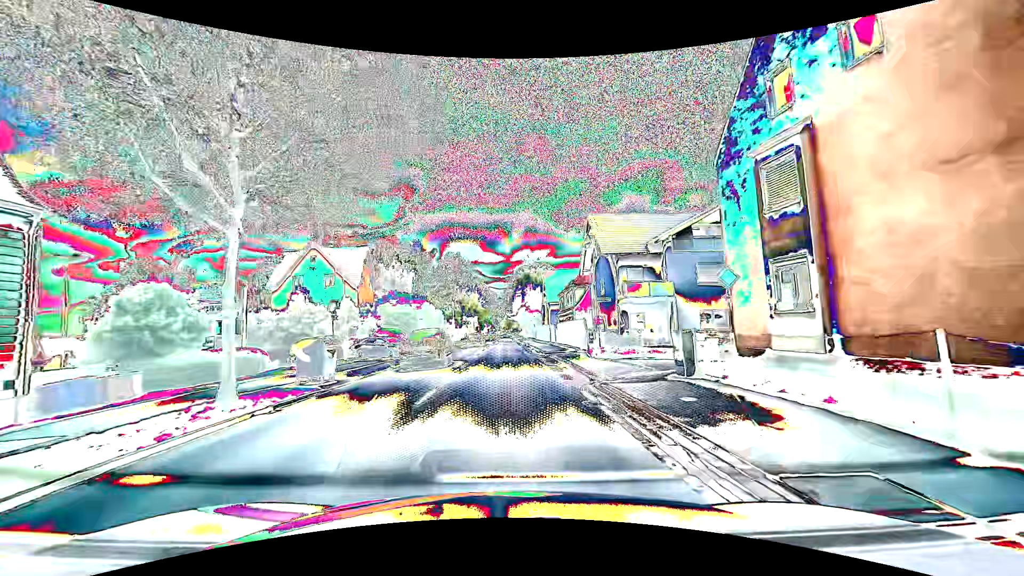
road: primary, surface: asphalt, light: Day
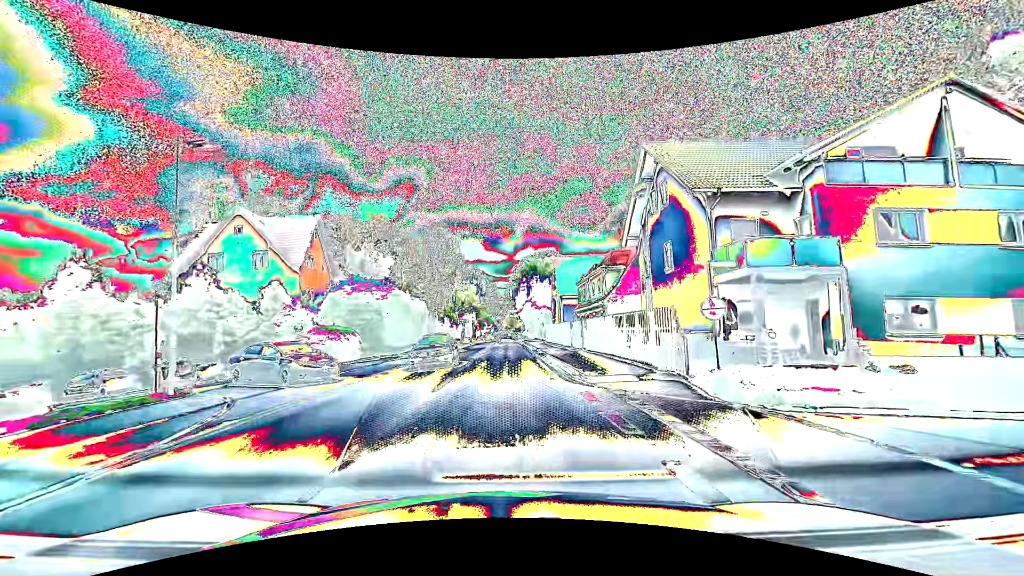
(0.0, +15.7) m; -1°
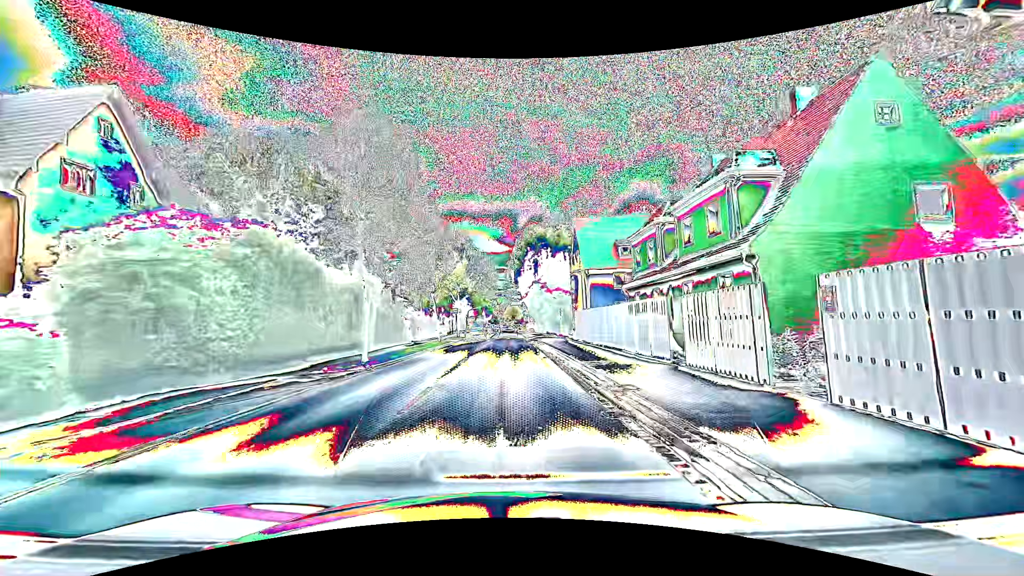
(+0.3, +21.8) m; +1°
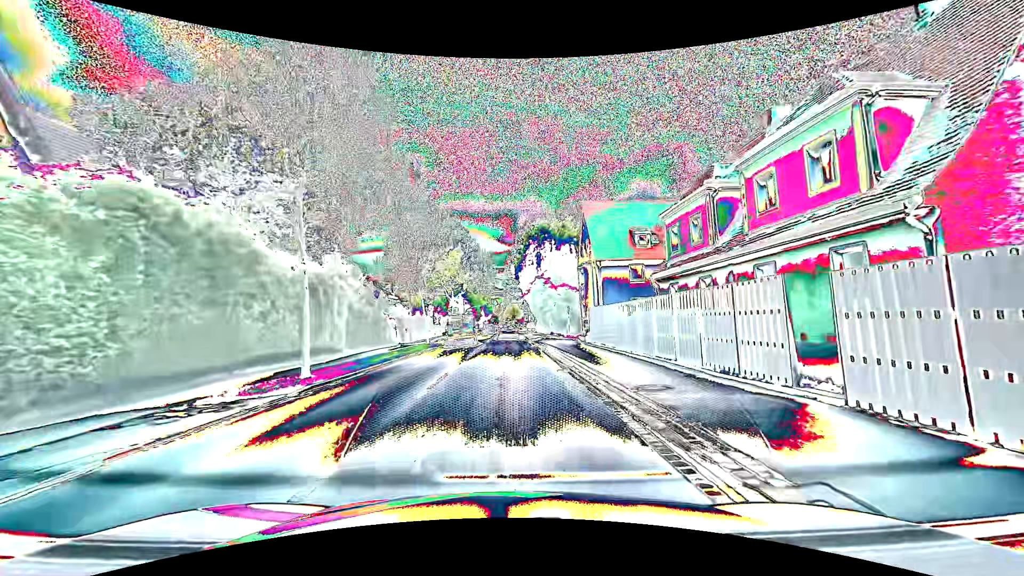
(0.0, +6.0) m; -1°
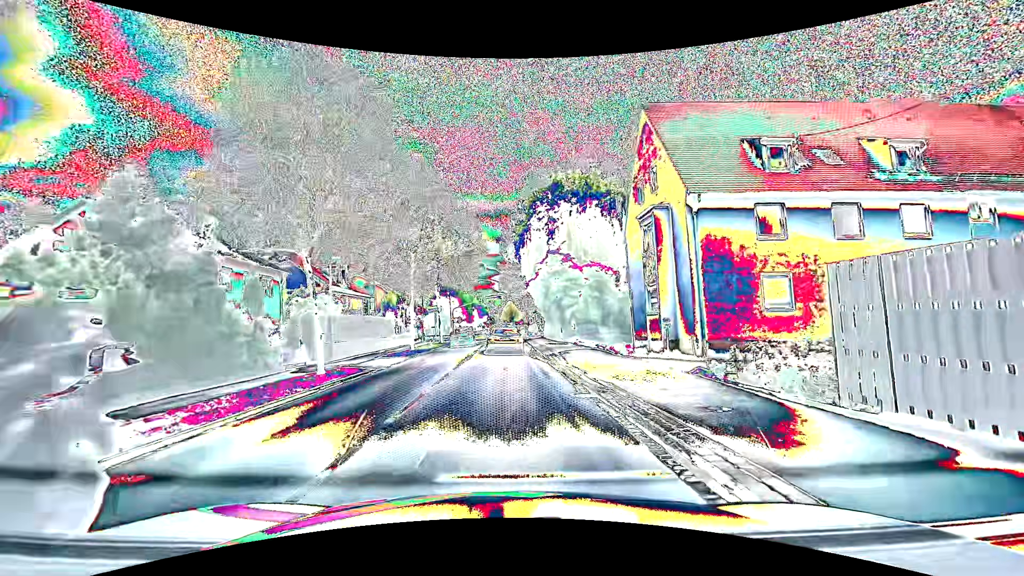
(+0.4, +20.8) m; +2°
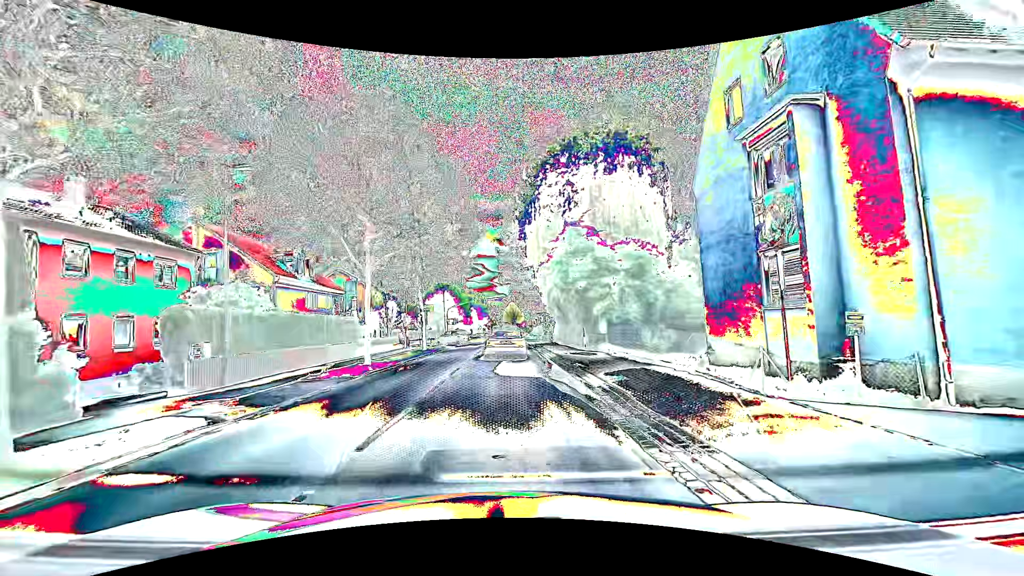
(-0.1, +10.5) m; -1°
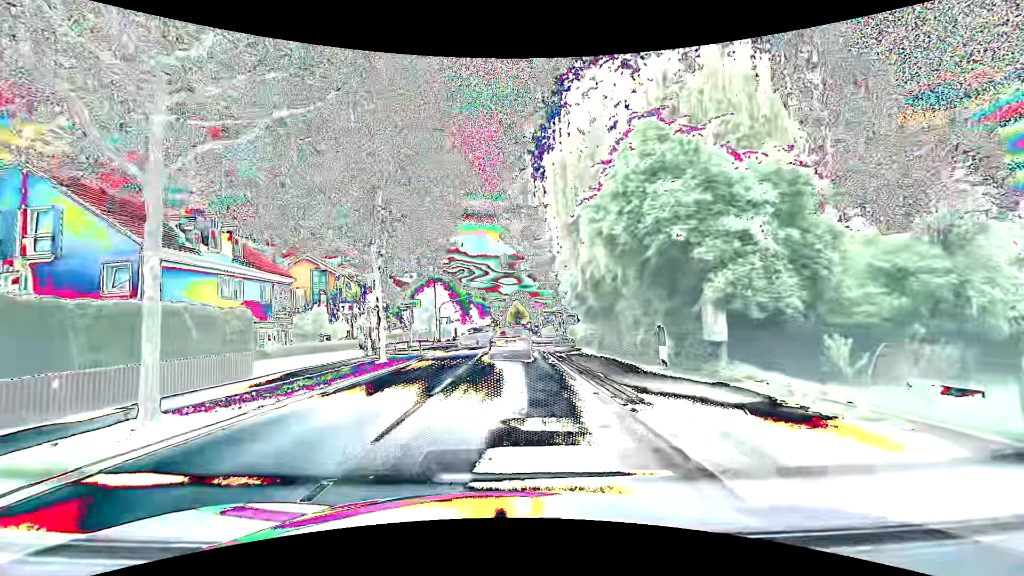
(0.0, +13.5) m; -1°
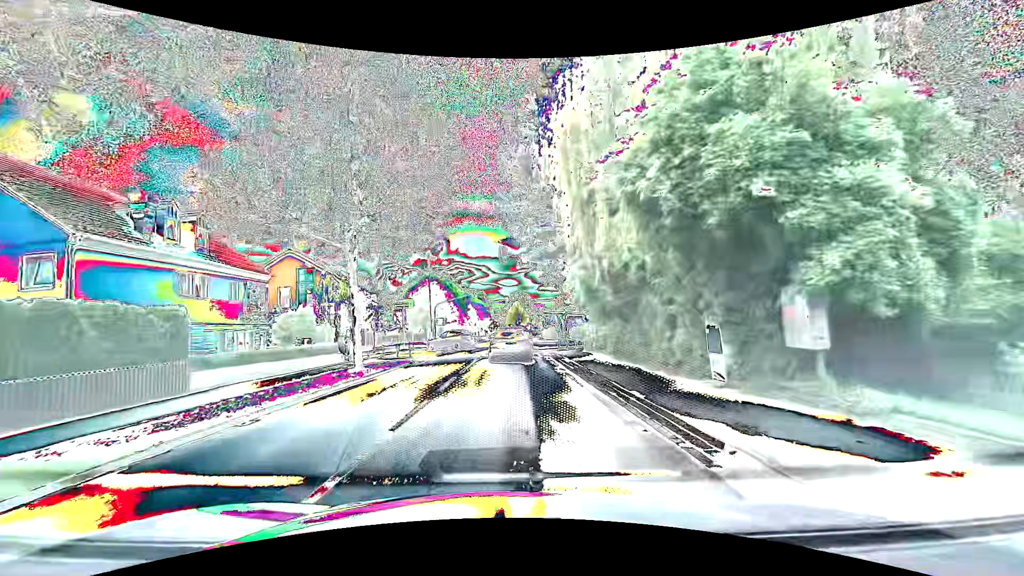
(0.0, +3.7) m; 0°
(0, +10) (0, +20) (0, +30) (0, +40) (+1, +50) (+1, +60) (+1, +70) (+1, +80) (+1, +90) (+1, +100) m
